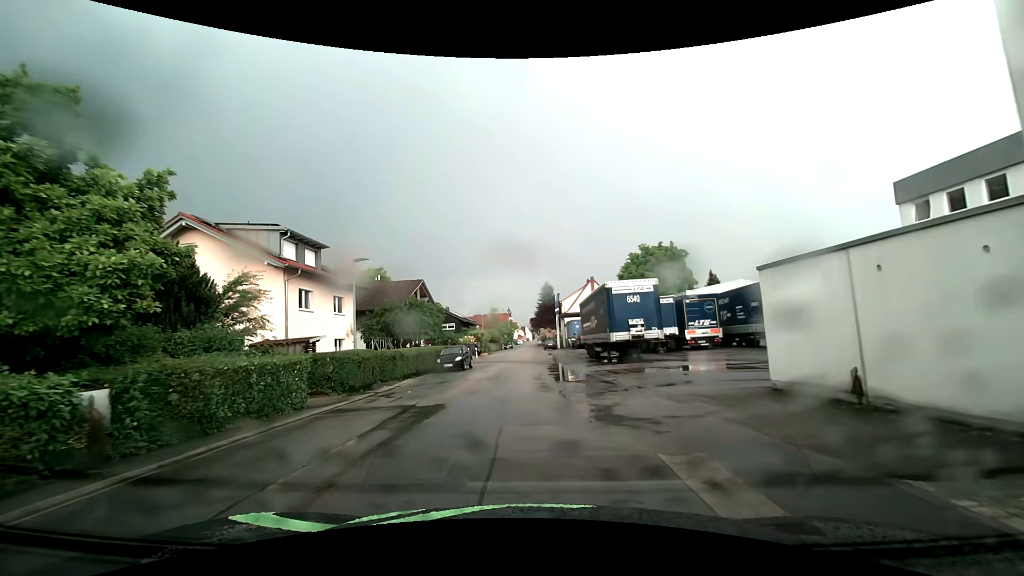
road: residential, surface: asphalt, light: Day
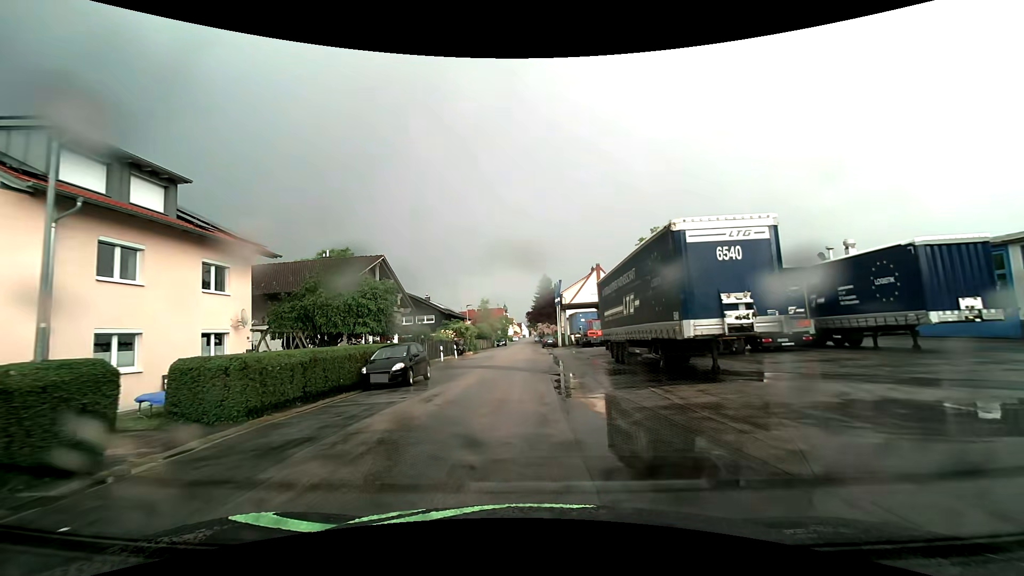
(-0.1, +12.3) m; 0°
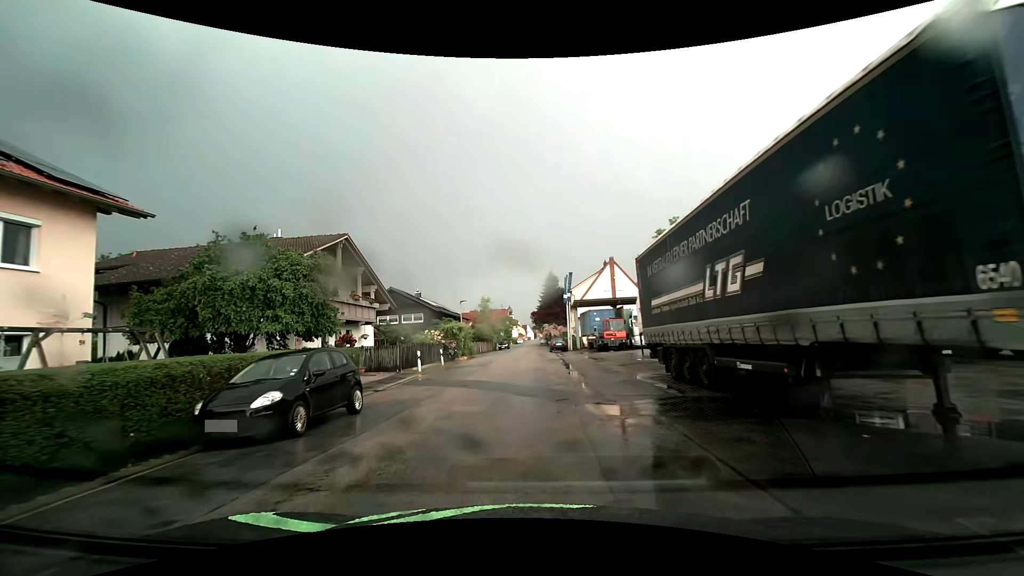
(0.0, +8.5) m; 0°
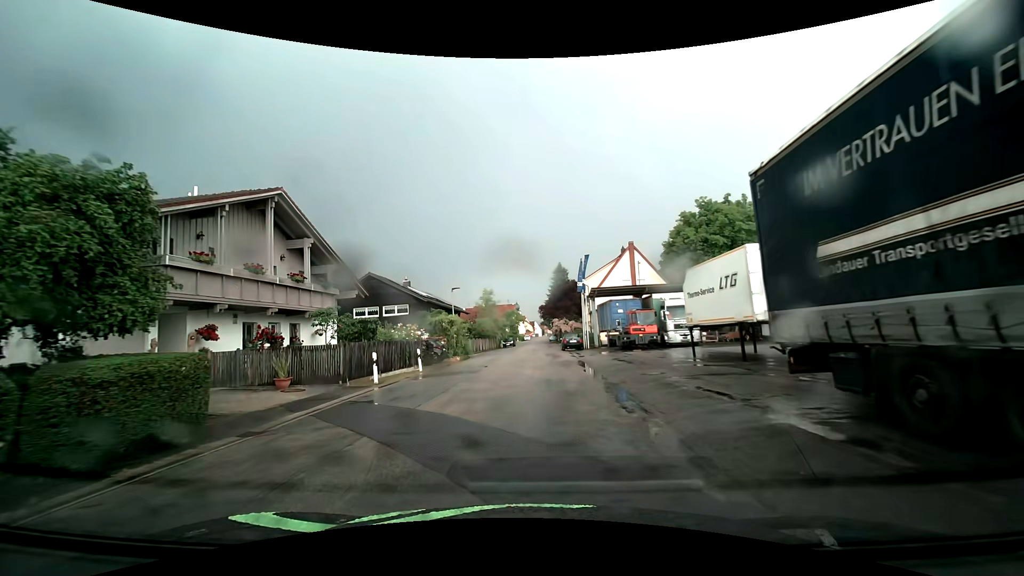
(-0.1, +8.7) m; -2°
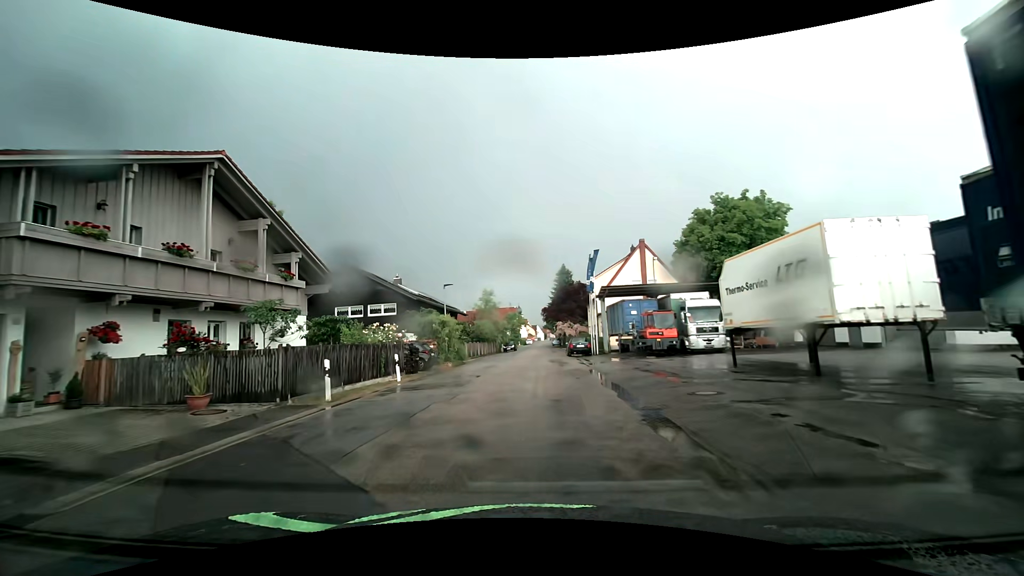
(0.0, +4.4) m; +1°
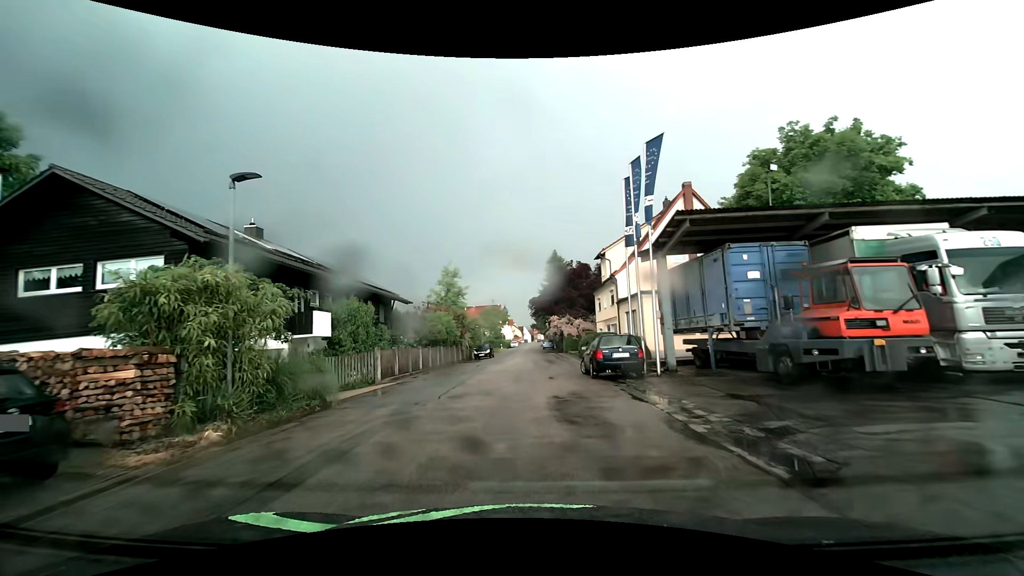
(+0.1, +21.5) m; +1°
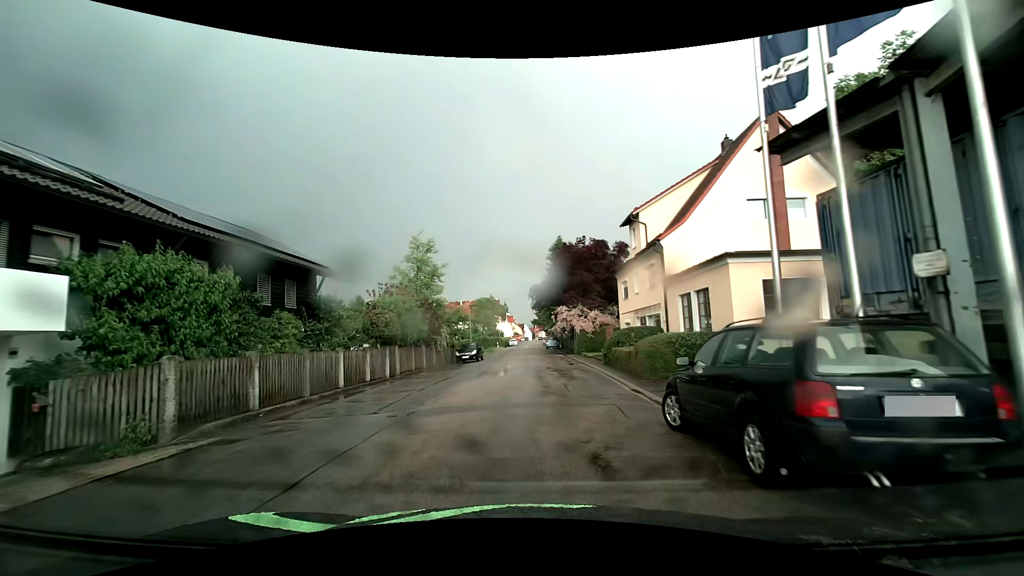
(-0.1, +12.3) m; -1°
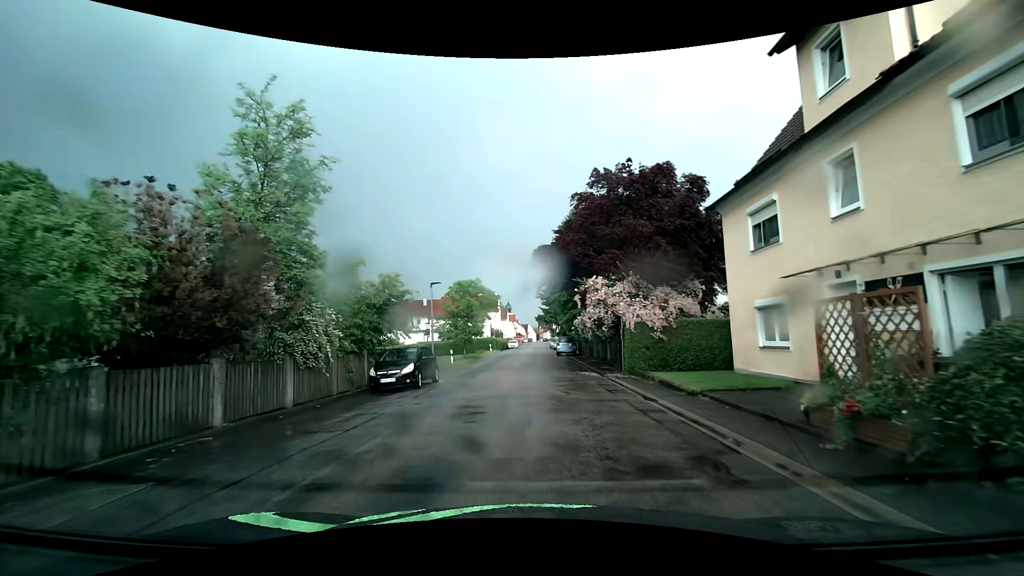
(+0.2, +19.8) m; 0°
(0, +10) (0, +20) (0, +30) (0, +40) (0, +50) (0, +60) (0, +70) (0, +80) (+1, +90) (+2, +100) m
